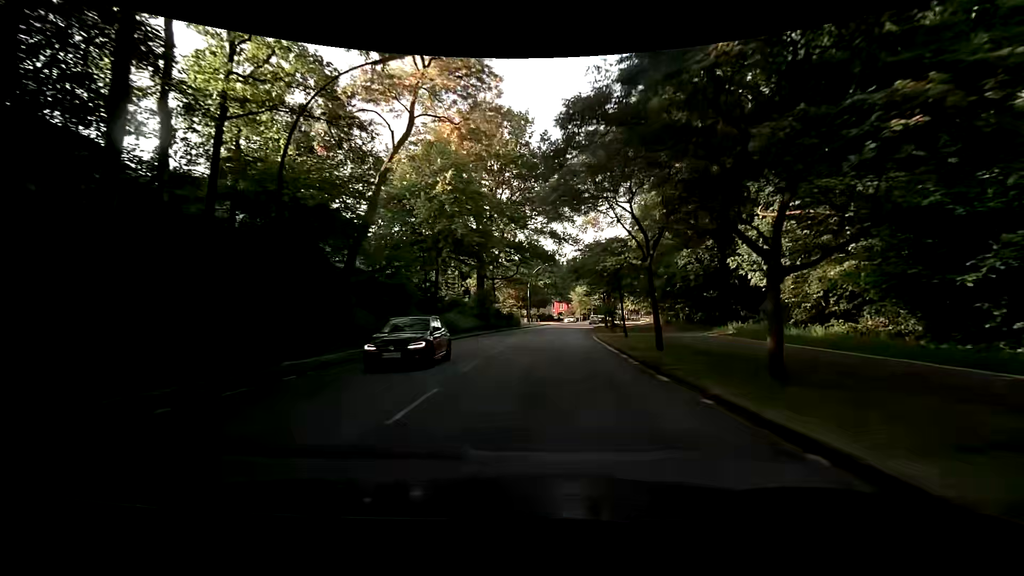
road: tertiary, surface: asphalt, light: Day
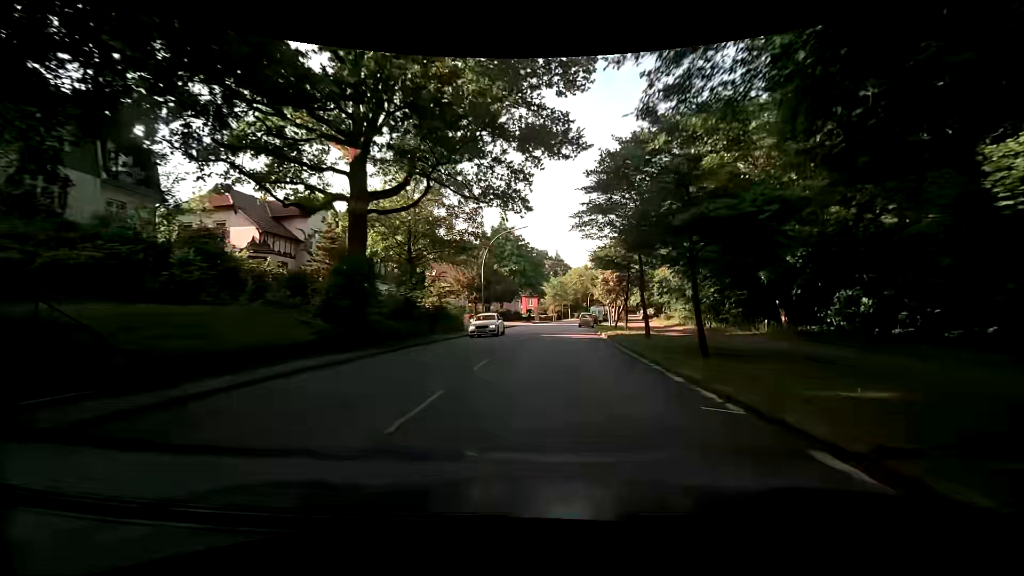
(+0.8, +30.5) m; +3°
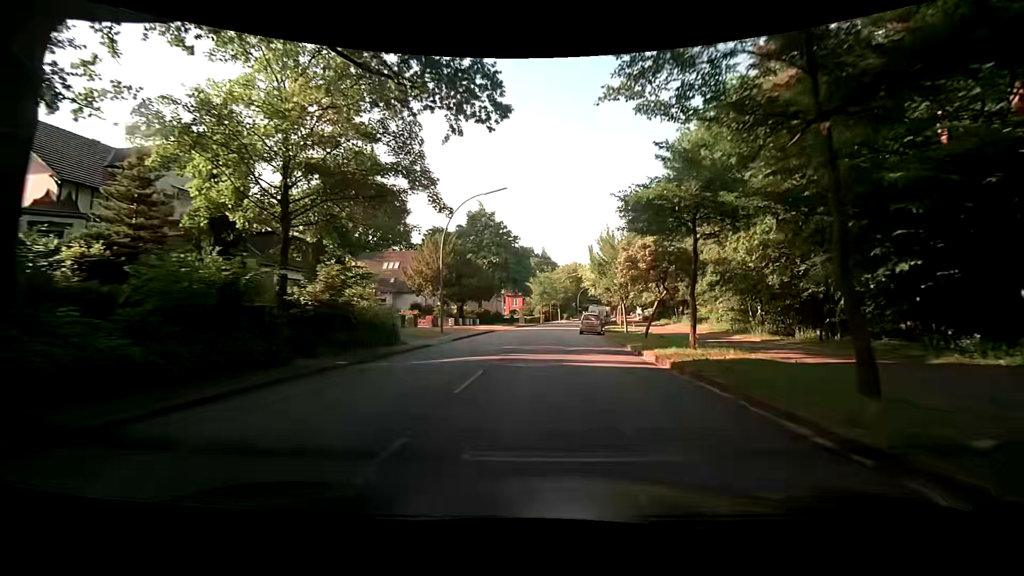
(+0.3, +15.3) m; +3°
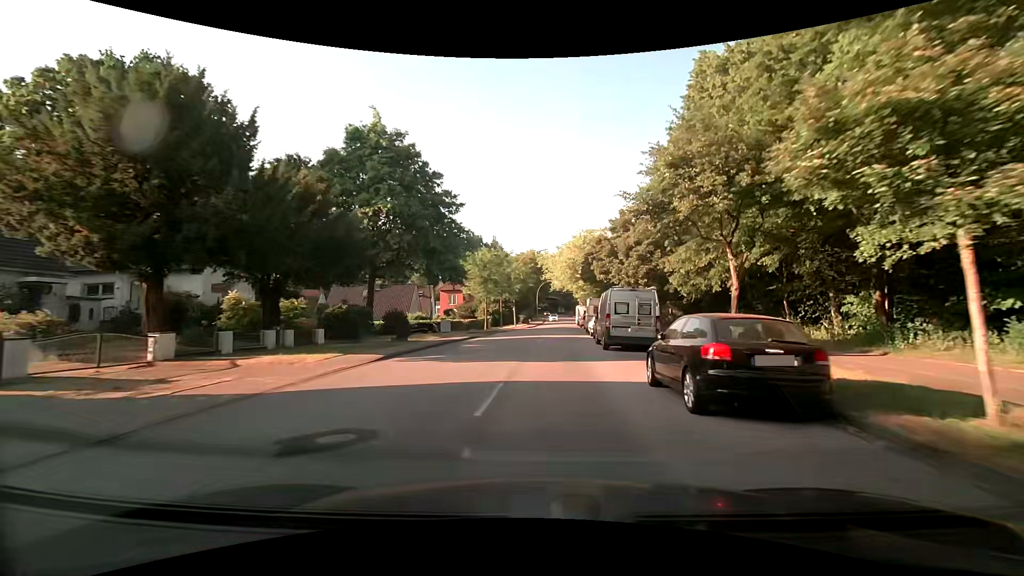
(+0.9, +38.4) m; +5°
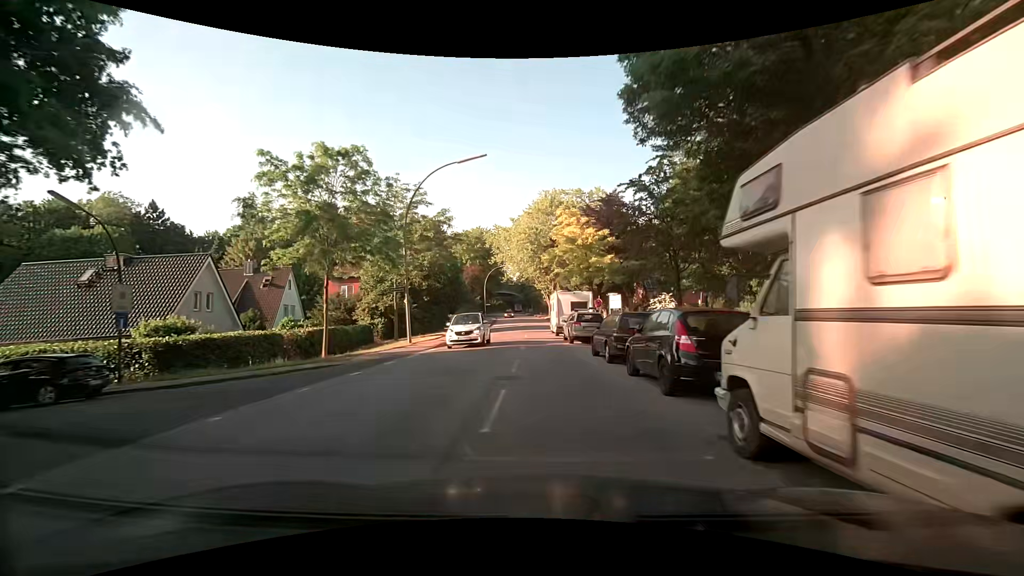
(+1.8, +36.7) m; +5°
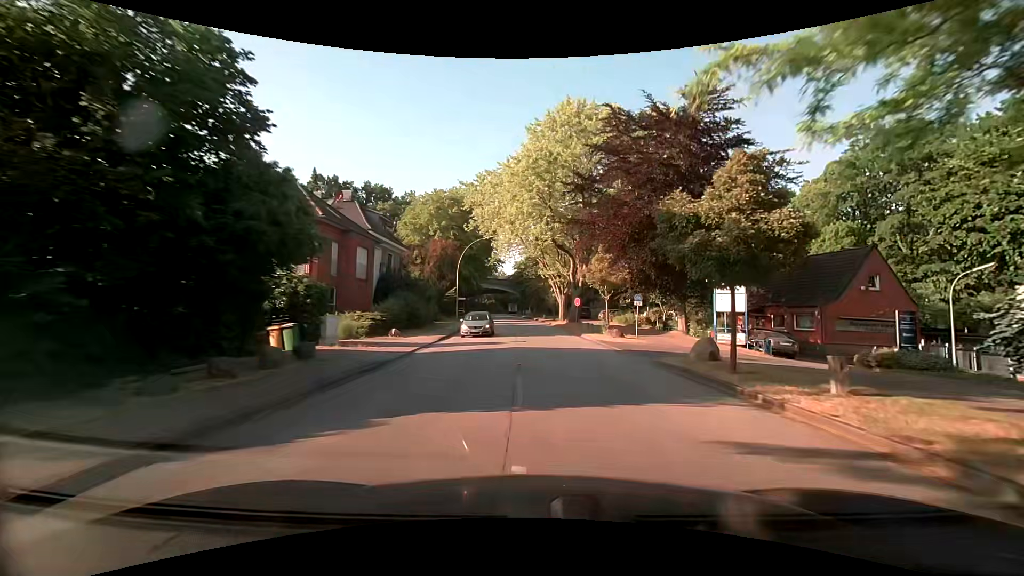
(-0.6, +34.6) m; 0°
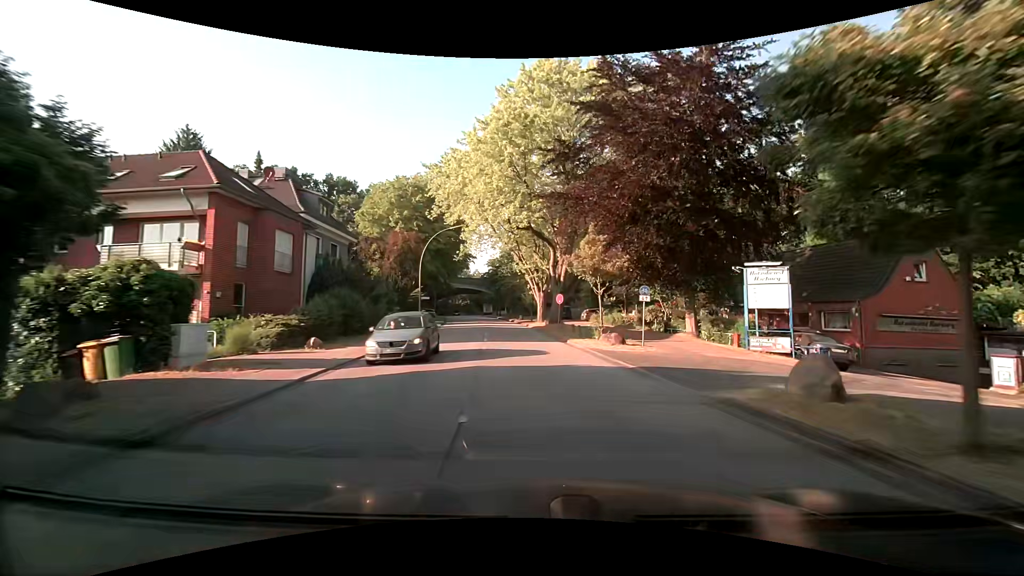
(+0.2, +7.2) m; +2°
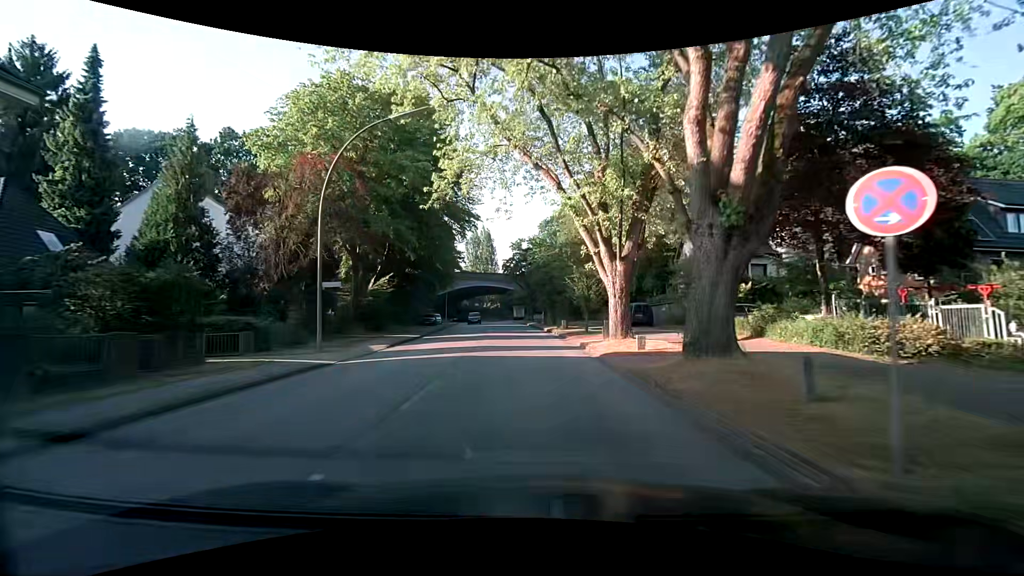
(-0.8, +29.2) m; -4°
(0, +10) (0, +20) (-1, +30) (-2, +40) (-2, +50) (-3, +60) (-4, +70) (-5, +80) (-6, +90) (-7, +100) m
